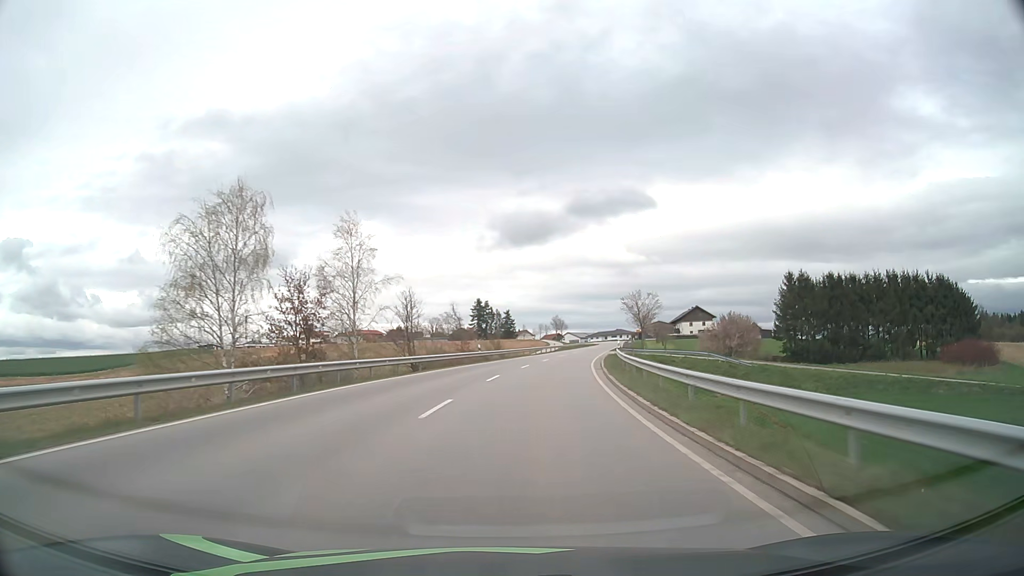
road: secondary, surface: asphalt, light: Day
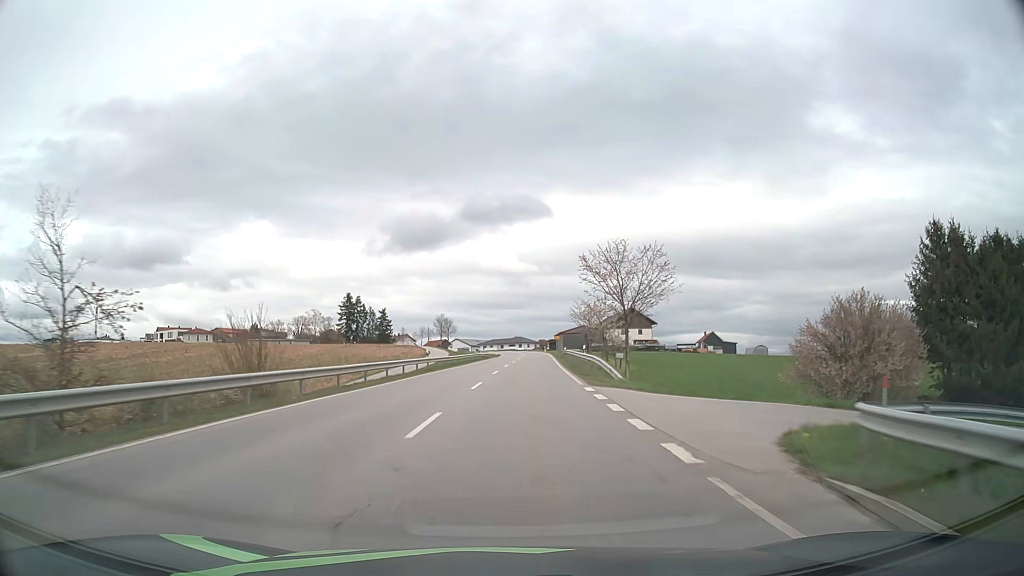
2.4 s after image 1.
(+4.5, +50.3) m; +9°
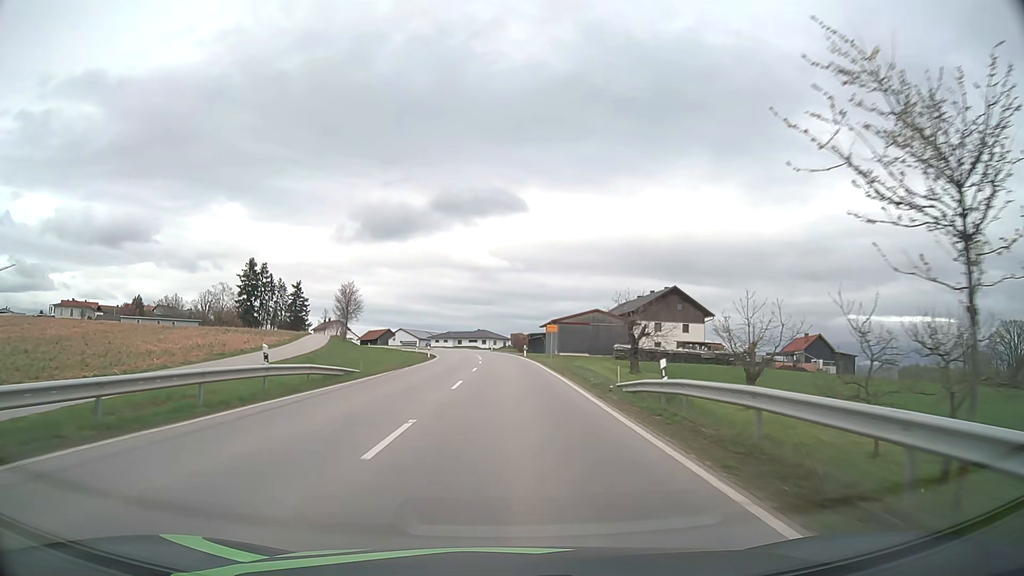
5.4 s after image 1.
(+2.6, +61.8) m; +3°
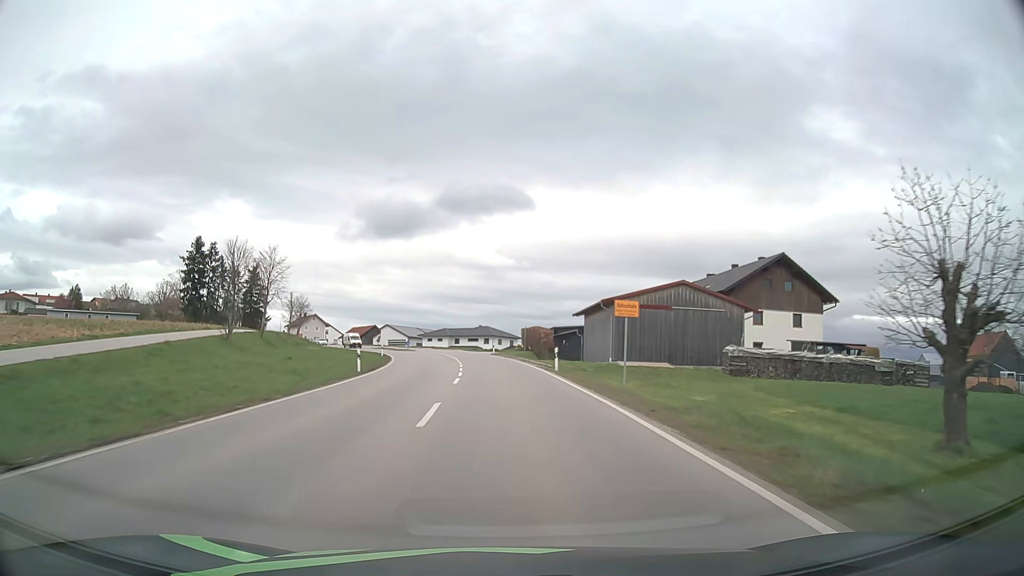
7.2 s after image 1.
(-0.2, +32.6) m; -1°
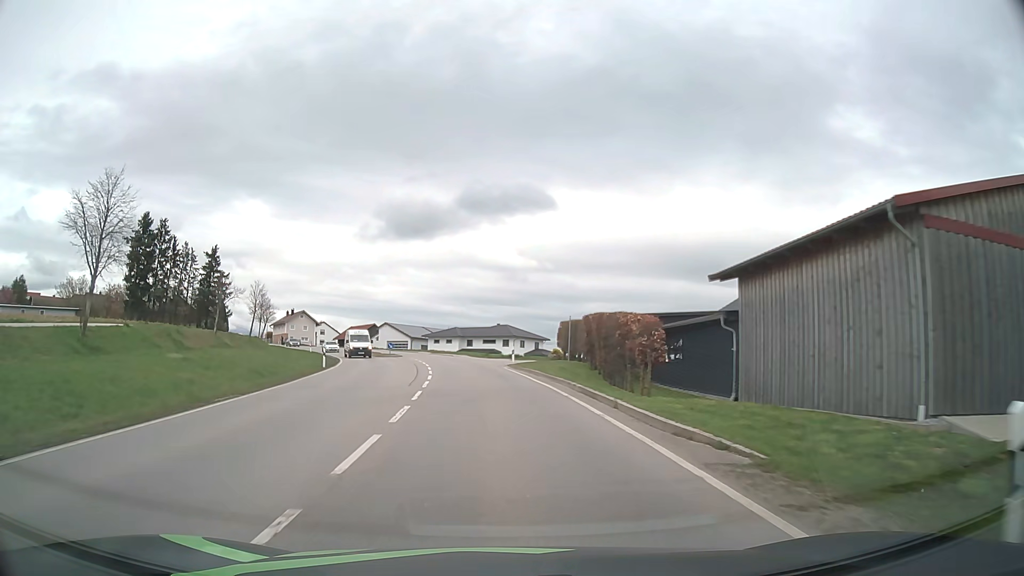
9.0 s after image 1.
(-0.3, +27.9) m; -2°
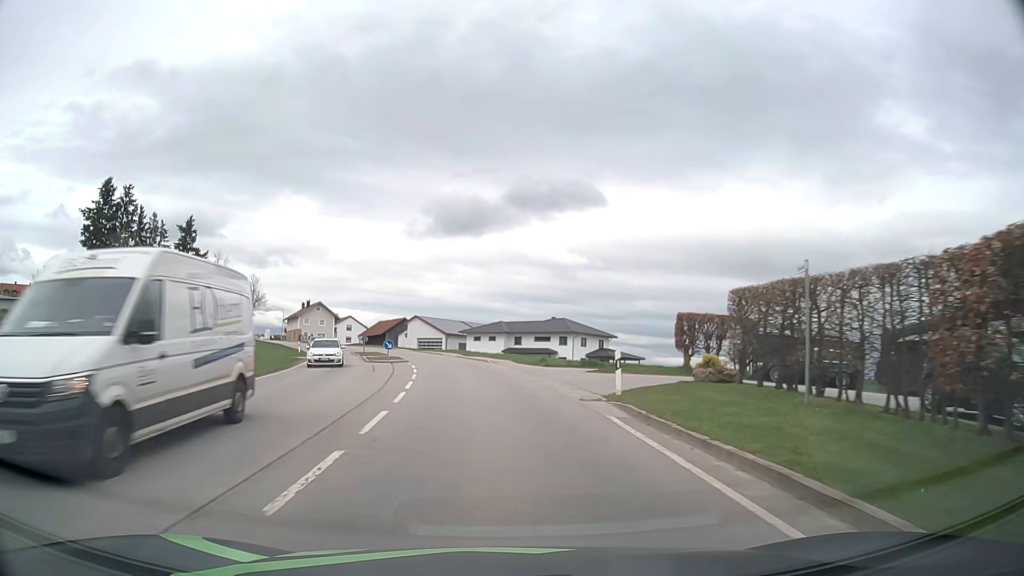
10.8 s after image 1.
(-0.9, +24.1) m; -4°
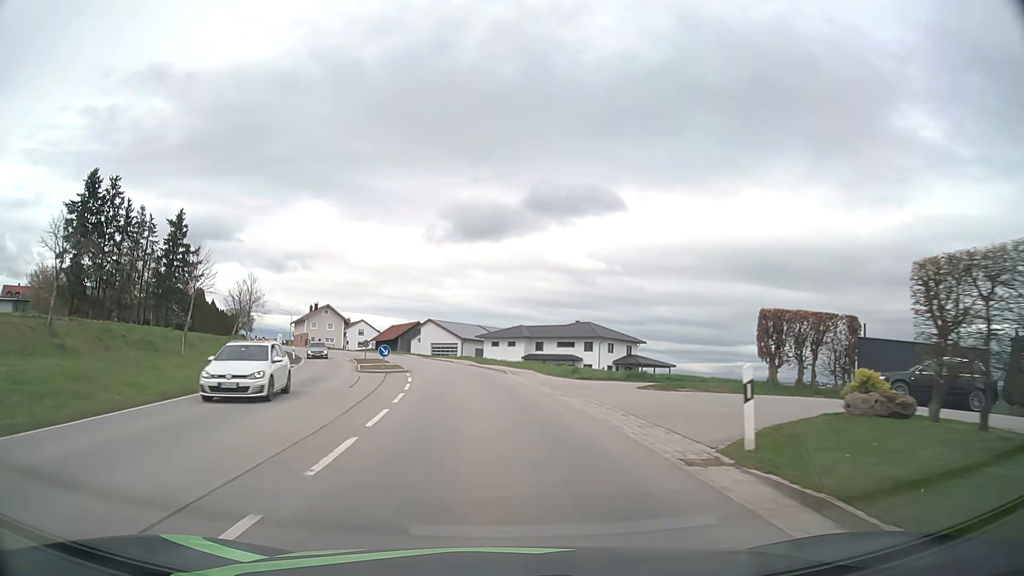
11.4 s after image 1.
(-0.1, +7.6) m; -2°
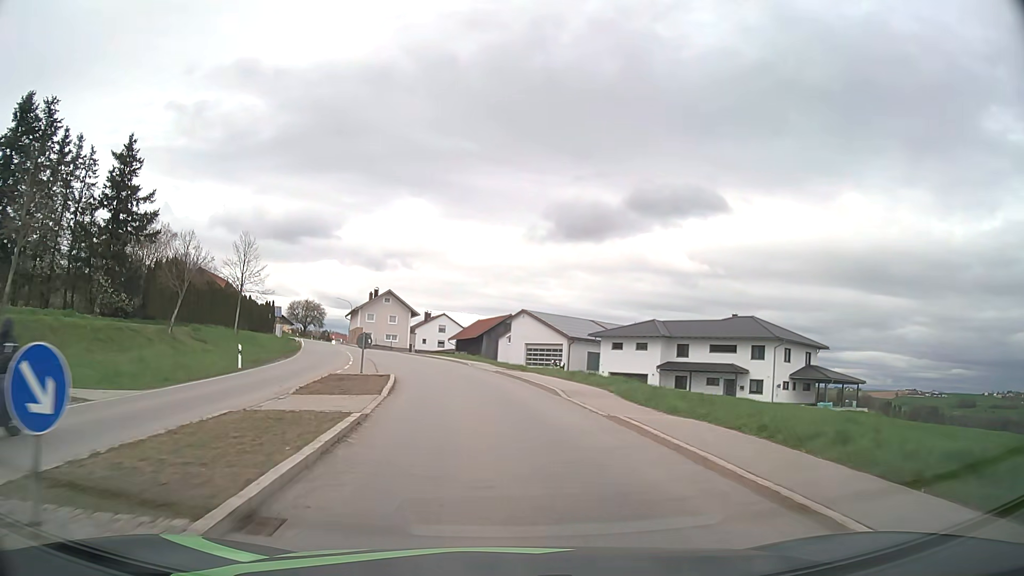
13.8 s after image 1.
(-2.1, +29.7) m; -9°
(0, +10) (-1, +20) (-3, +30) (-5, +40) (-8, +49) (-12, +58) (-15, +68) (-19, +77) (-22, +87) (-25, +96) m
